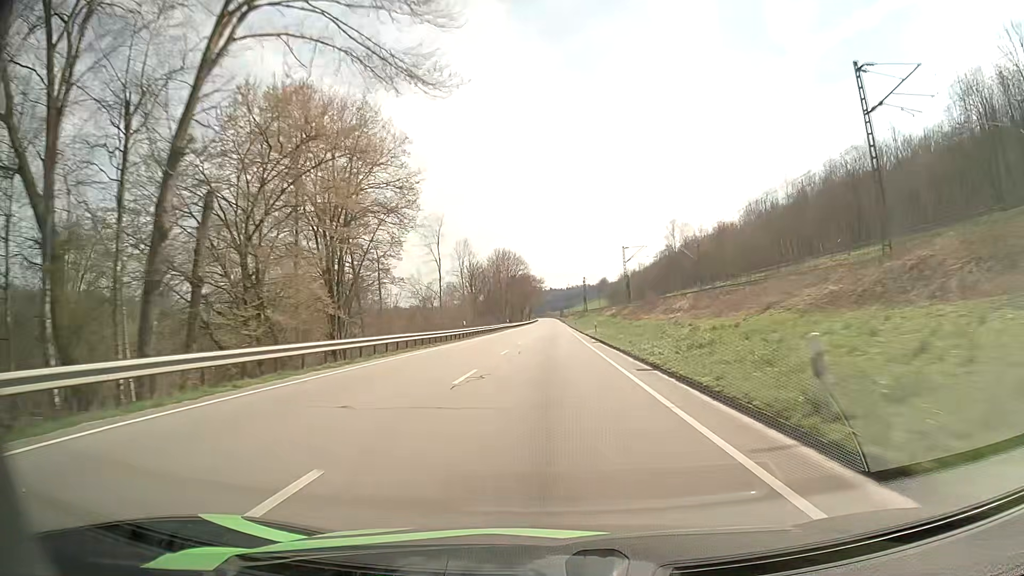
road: primary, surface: asphalt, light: Day
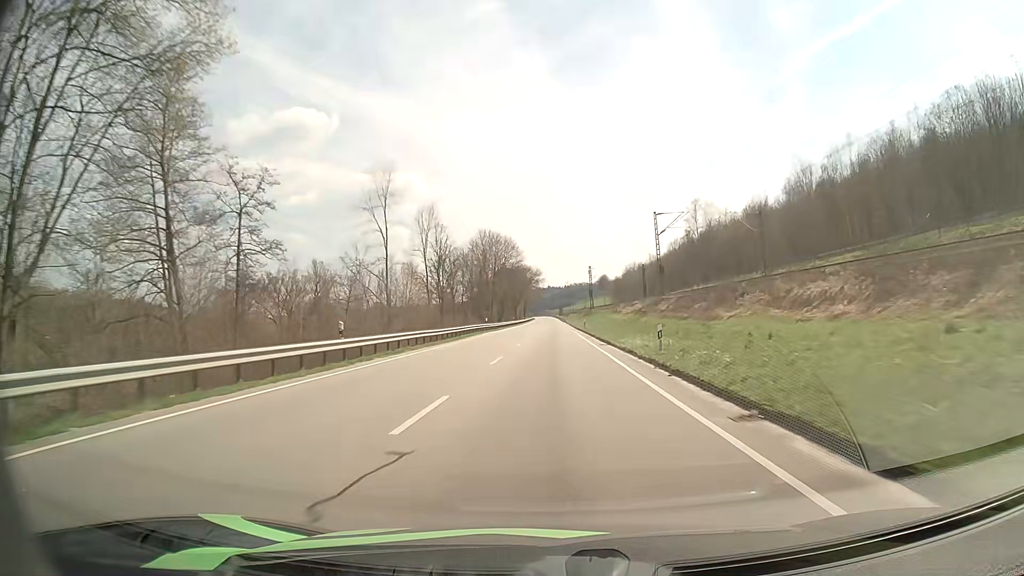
(+0.1, +30.7) m; 0°
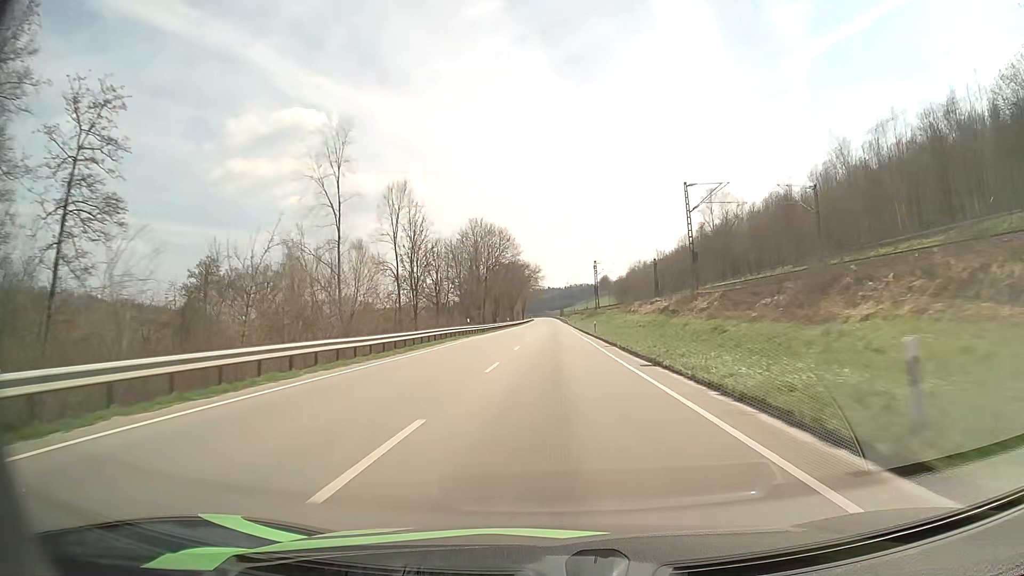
(0.0, +15.2) m; 0°
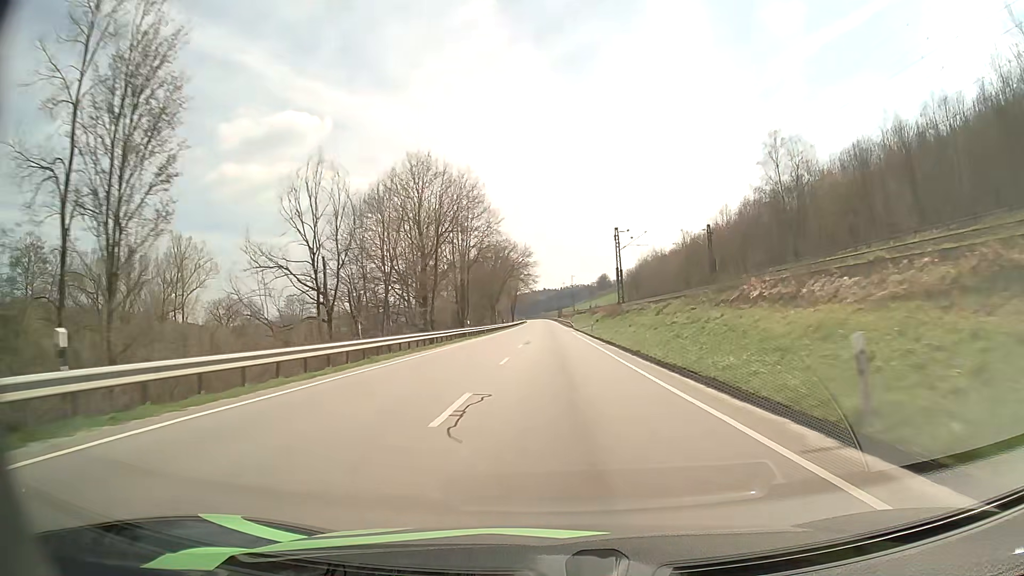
(0.0, +45.4) m; 0°
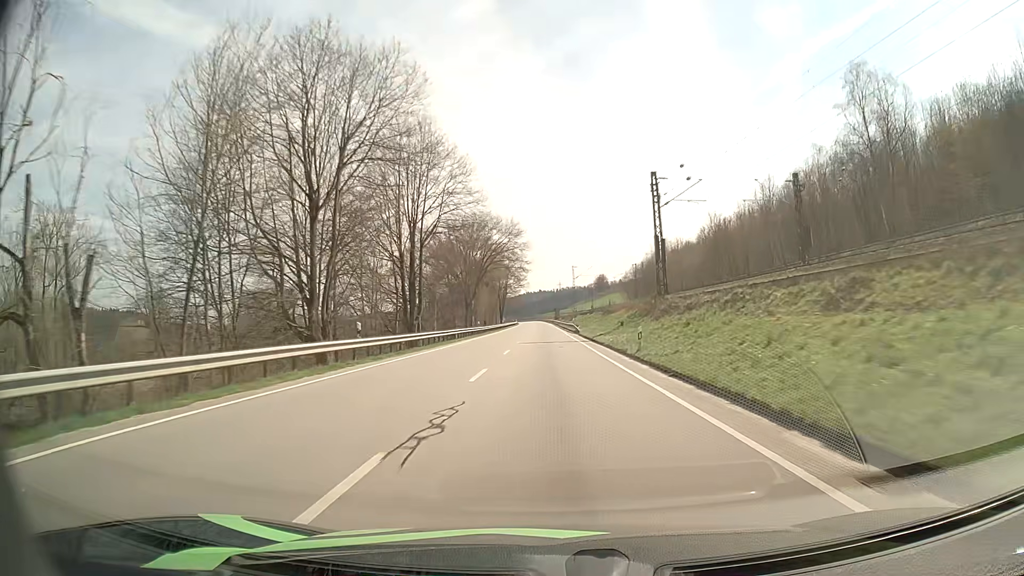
(+0.1, +30.3) m; 0°
(0, +10) (0, +20) (0, +30) (0, +40) (0, +50) (0, +60) (0, +70) (0, +80) (-1, +90) (-1, +100) m
